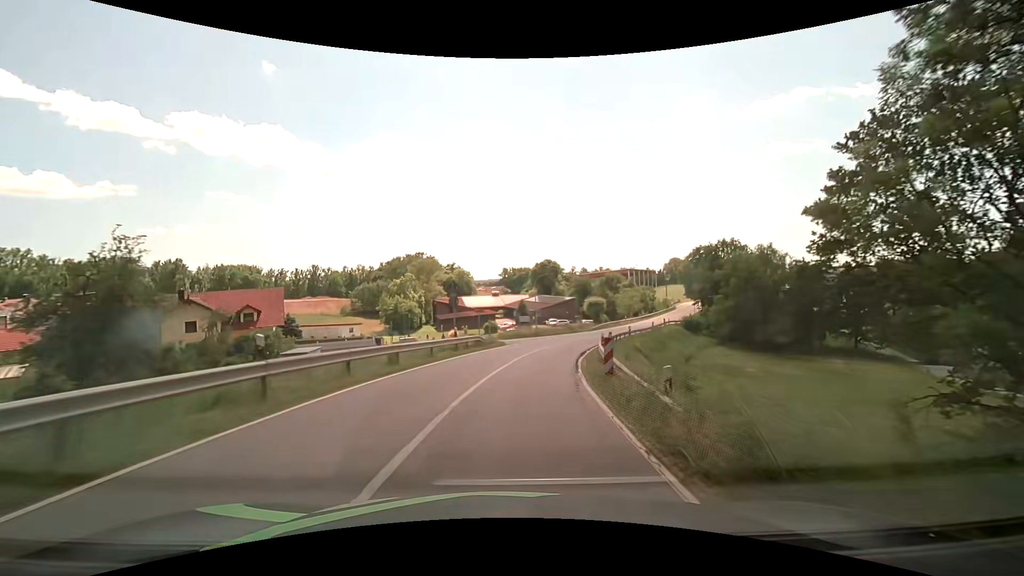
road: secondary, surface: asphalt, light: Day
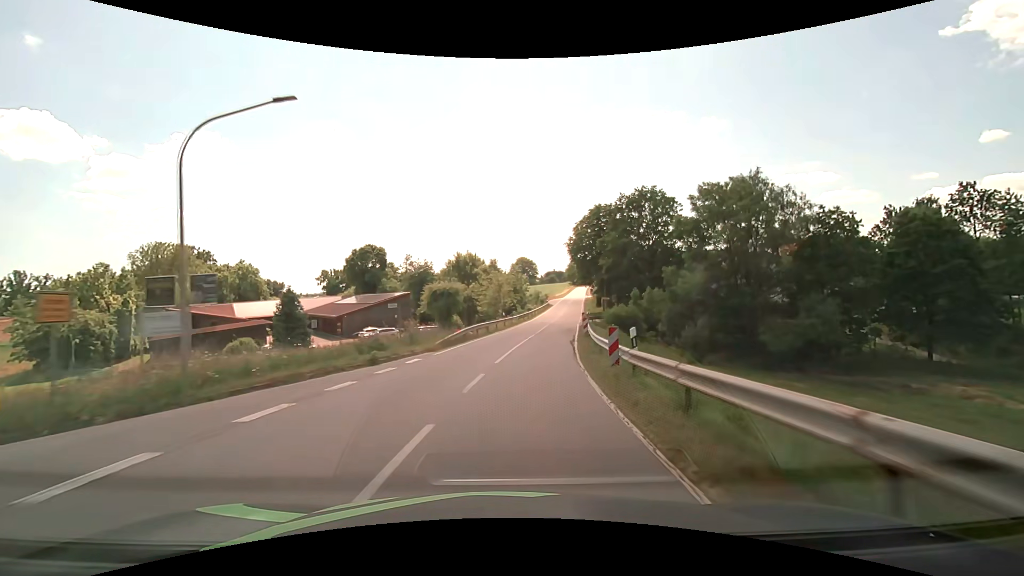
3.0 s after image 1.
(+6.6, +45.1) m; +18°
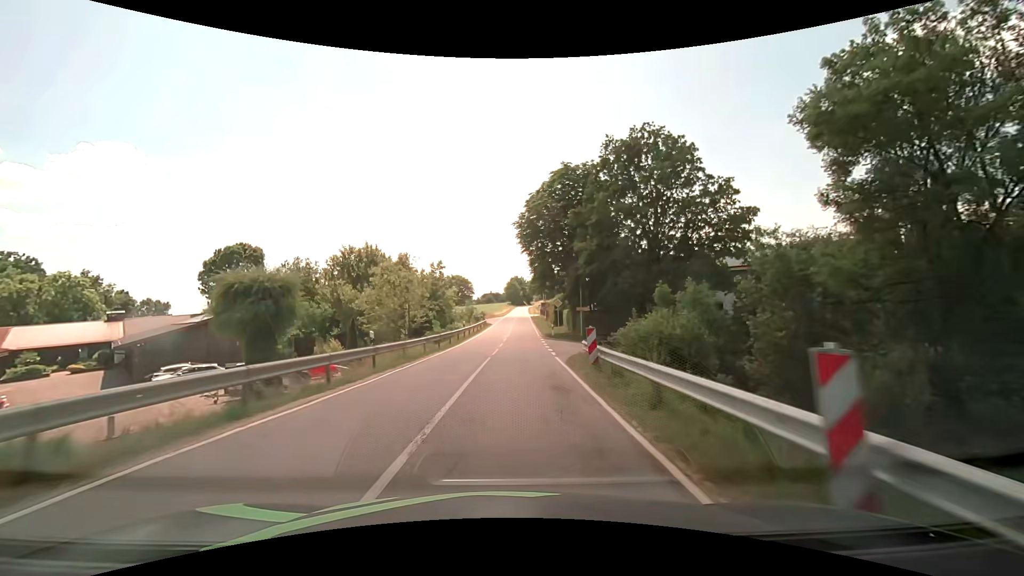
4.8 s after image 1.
(+2.0, +27.1) m; +7°
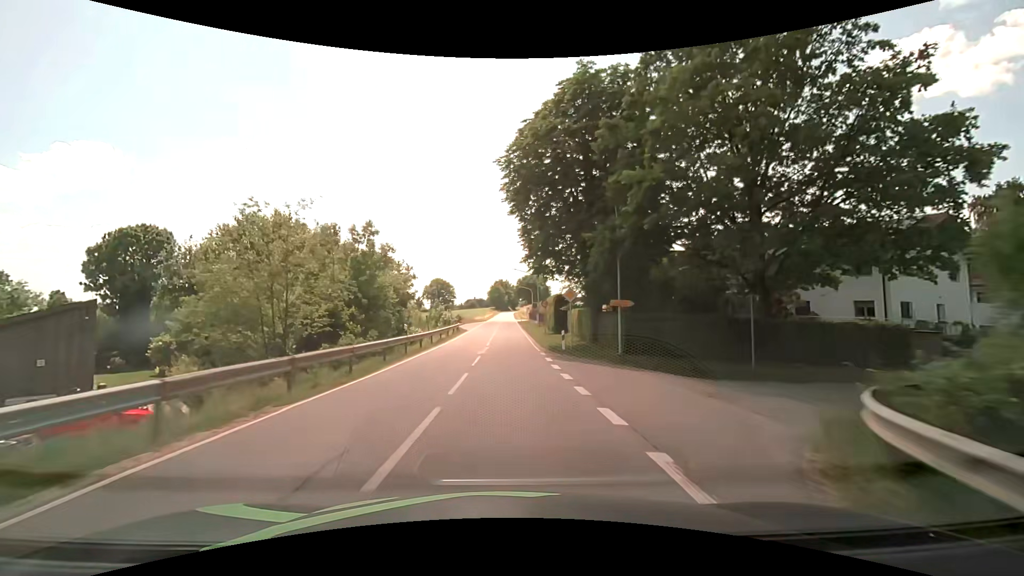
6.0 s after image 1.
(+0.3, +18.2) m; +2°
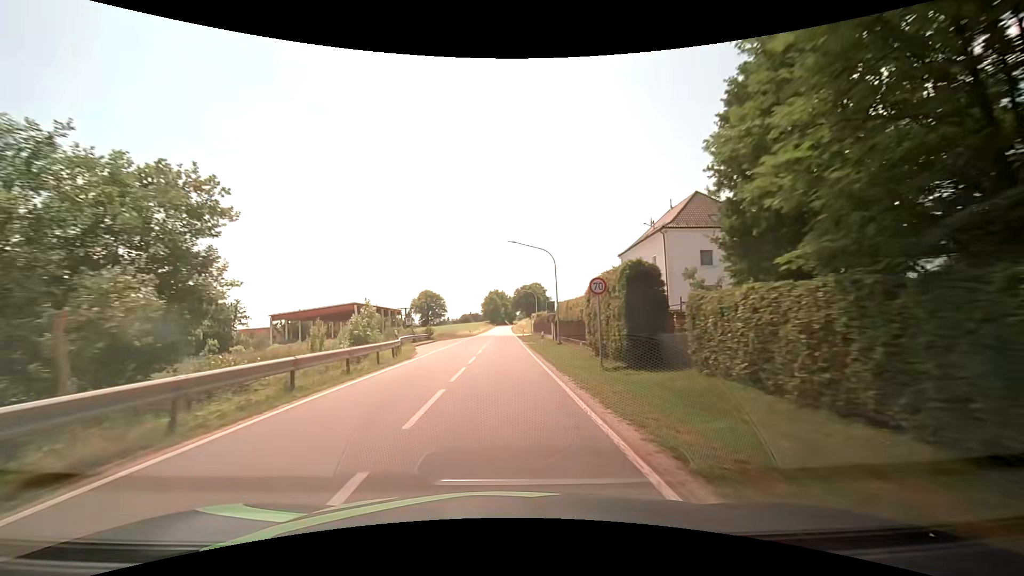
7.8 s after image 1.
(+0.2, +27.6) m; 0°
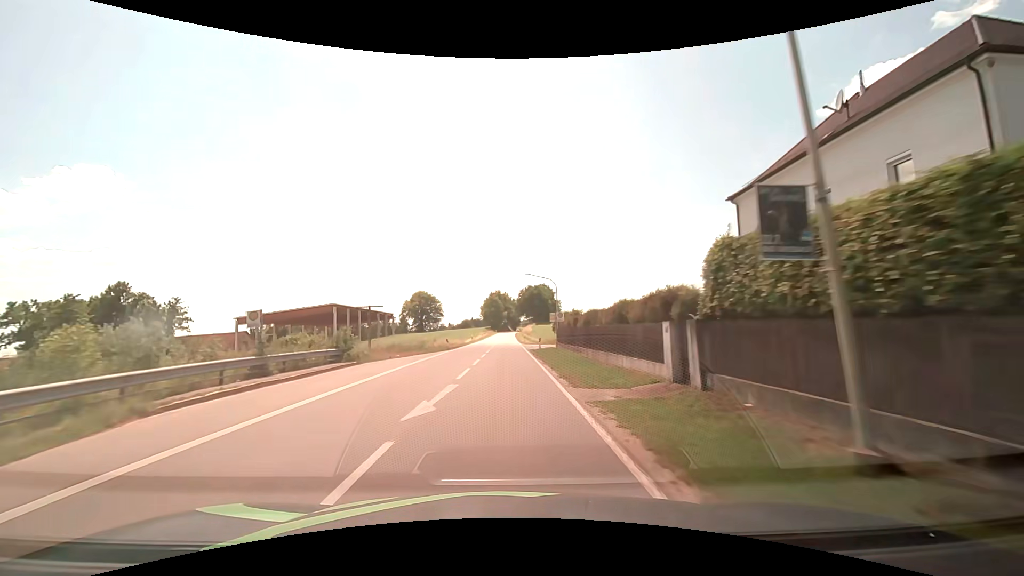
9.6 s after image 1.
(0.0, +28.8) m; 0°
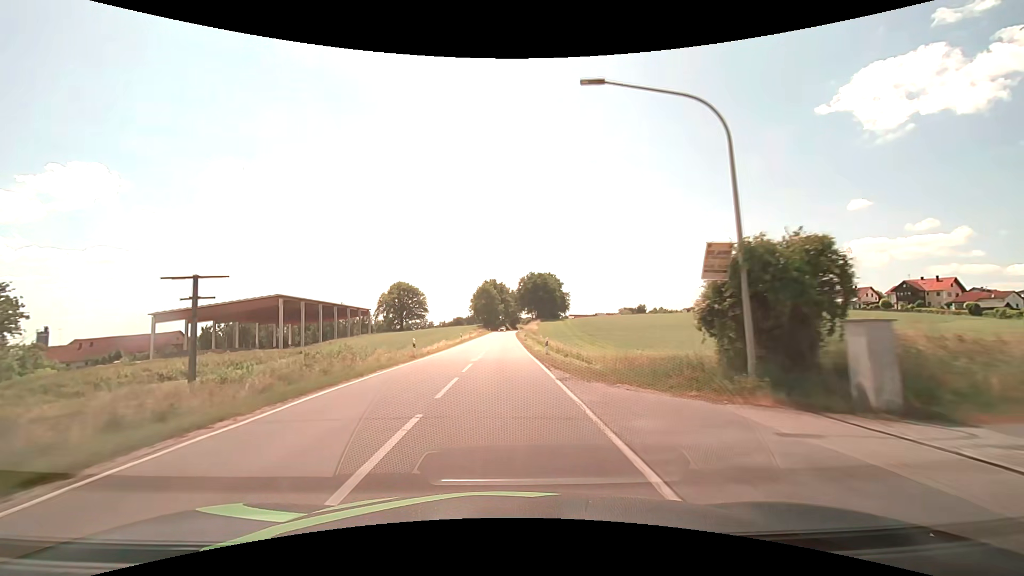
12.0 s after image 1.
(+0.2, +40.3) m; 0°
